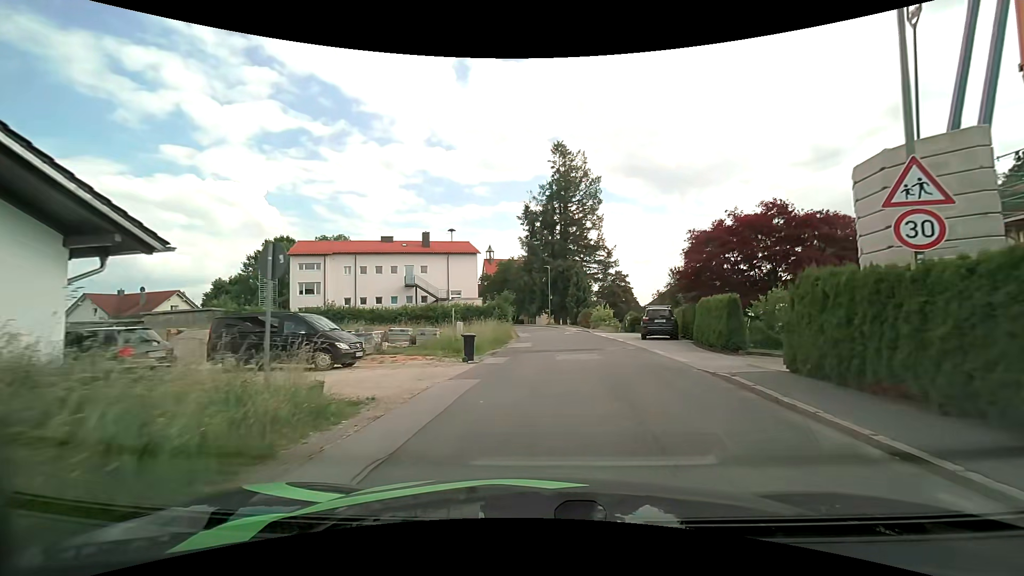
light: Day
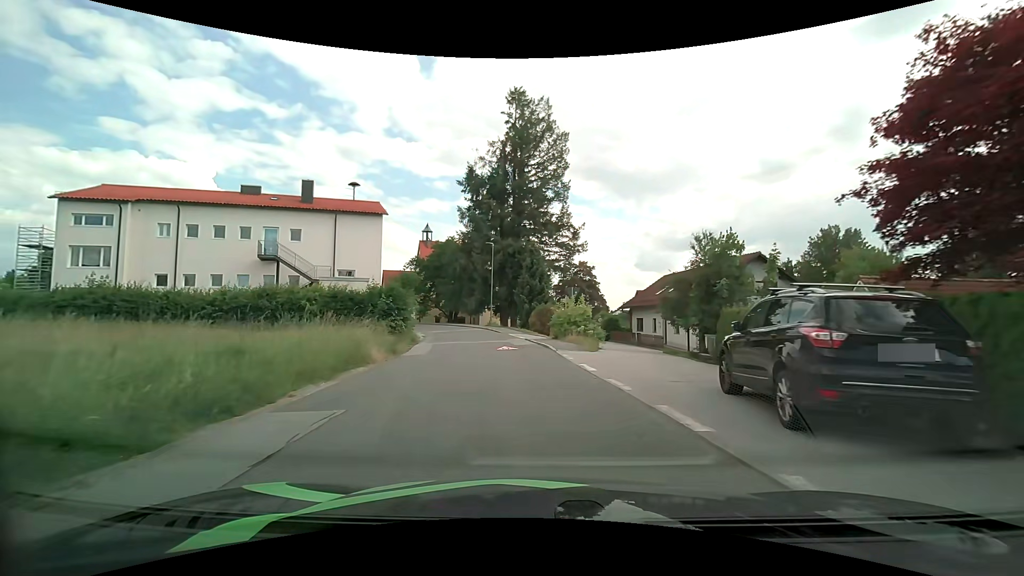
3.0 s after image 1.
(+1.8, +20.6) m; +5°
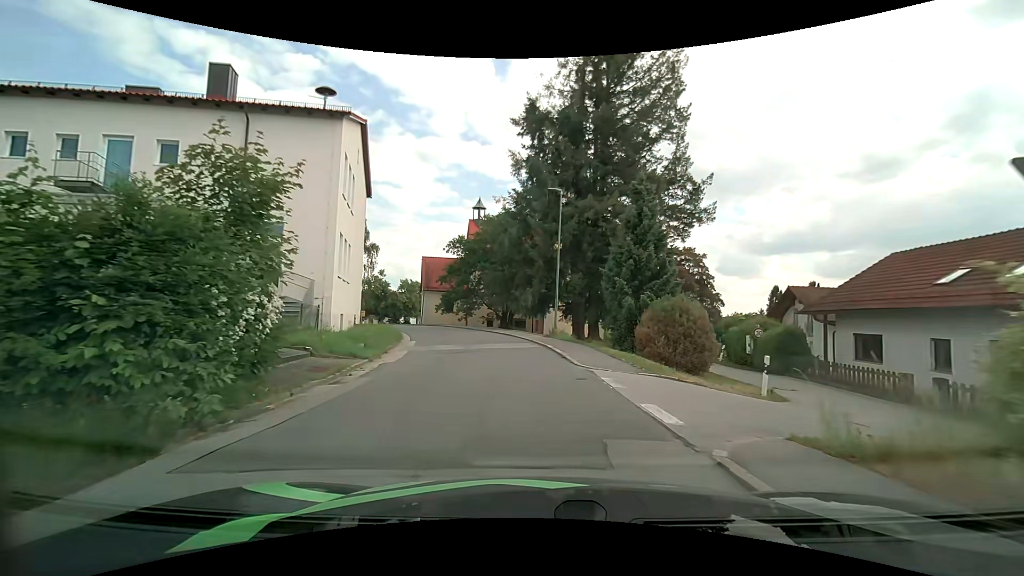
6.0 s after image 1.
(-1.3, +21.3) m; -8°
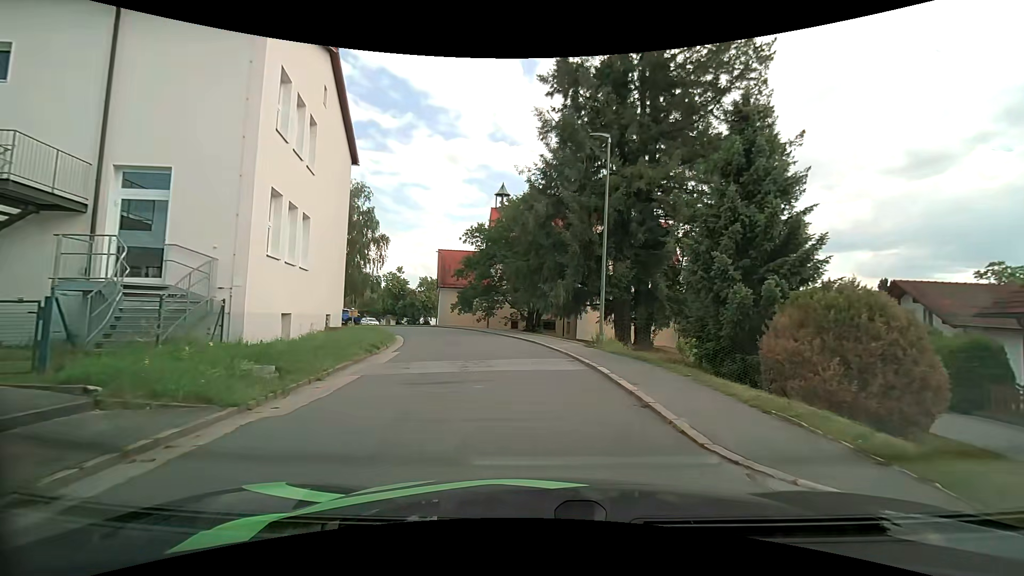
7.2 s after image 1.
(-0.2, +8.1) m; -4°
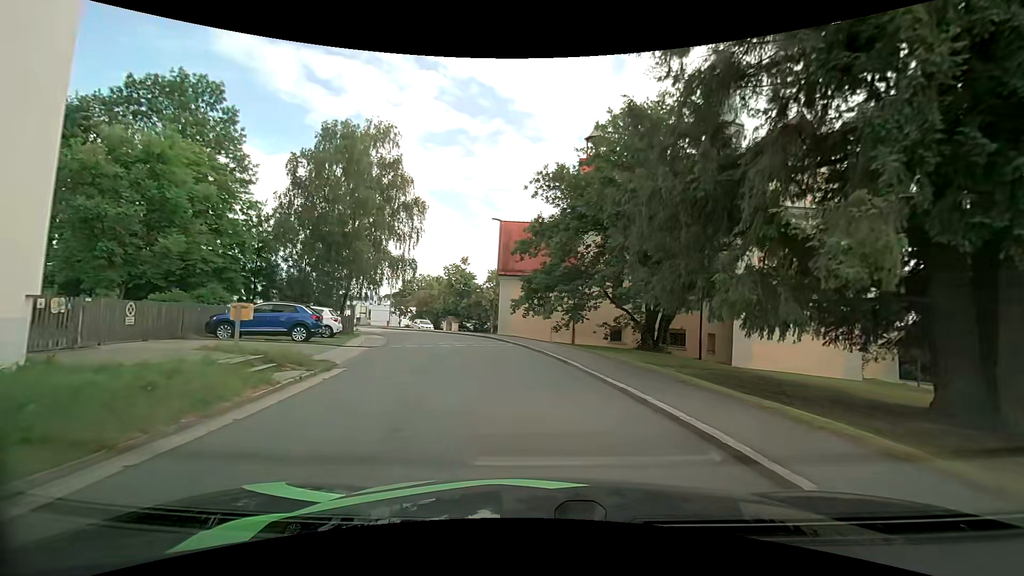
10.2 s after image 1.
(-1.3, +20.5) m; -7°
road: residential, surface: asphalt
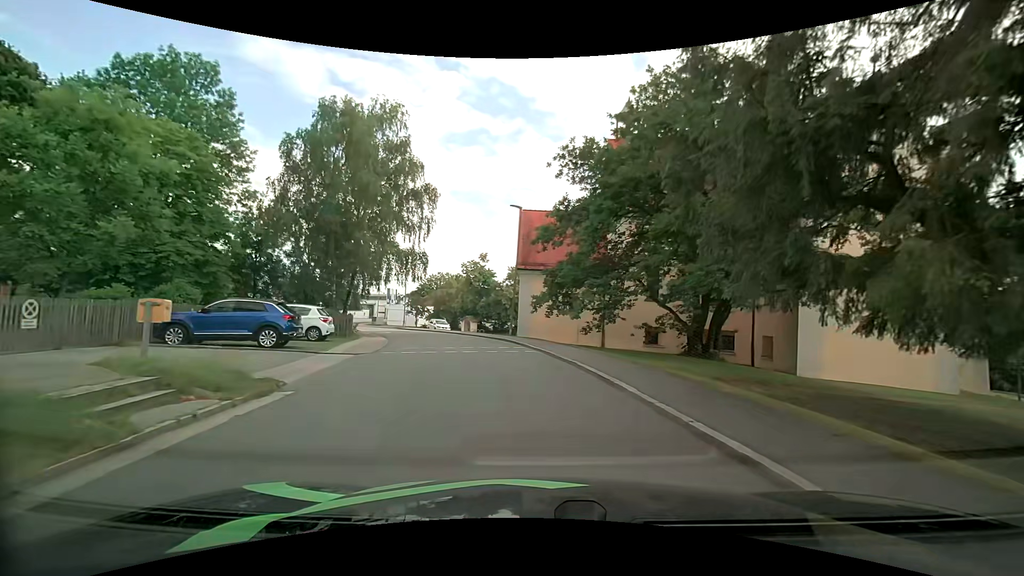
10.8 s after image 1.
(-0.2, +4.1) m; -4°
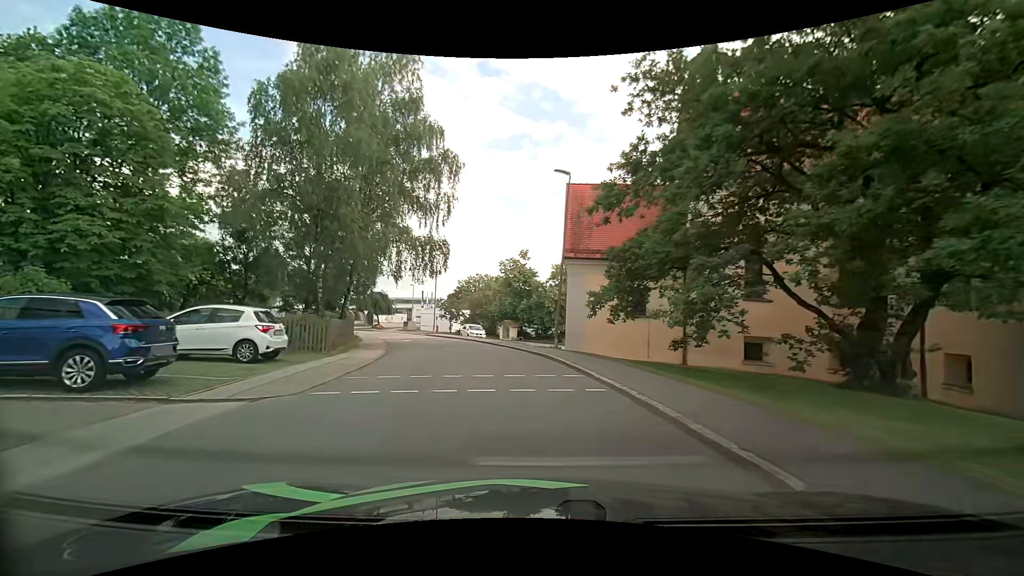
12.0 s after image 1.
(-0.5, +8.3) m; -6°
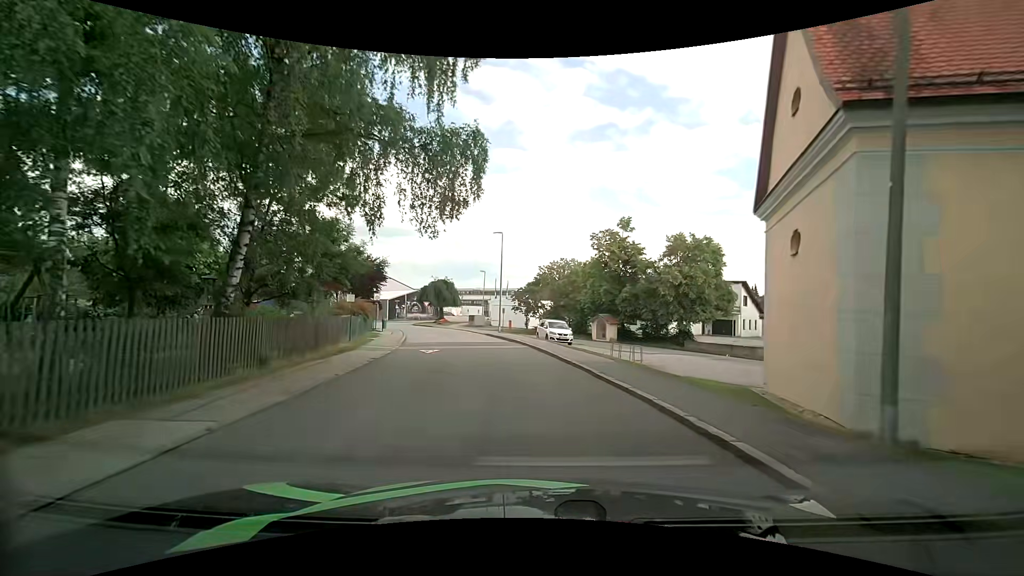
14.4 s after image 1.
(-1.4, +16.7) m; -10°
(0, +10) (-2, +20) (-3, +30) (-6, +39) (-9, +49) (-14, +58) (-19, +66) (-18, +76) (-13, +84) (-6, +92) m
